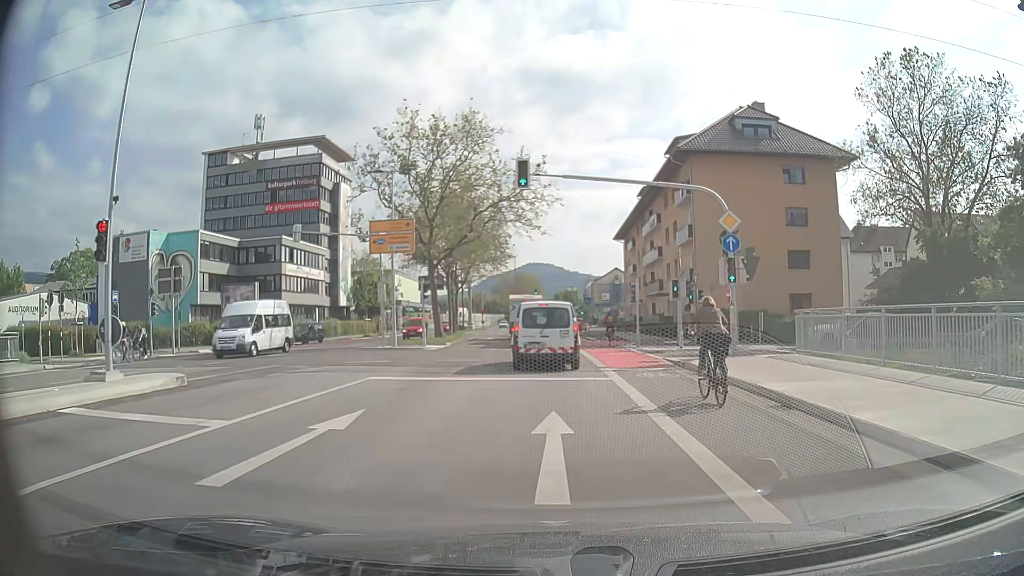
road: secondary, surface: asphalt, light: Day
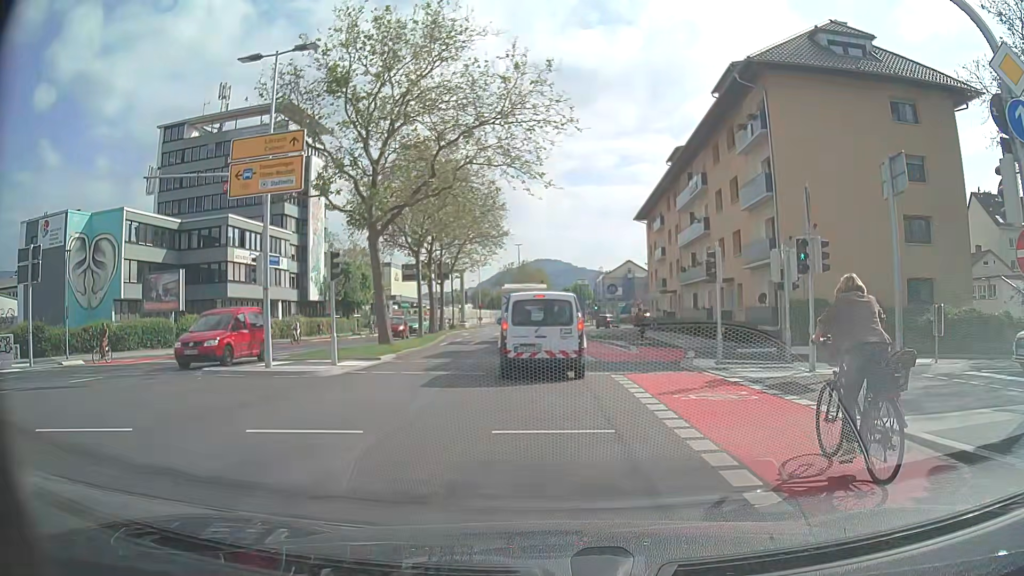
(-0.1, +14.1) m; 0°
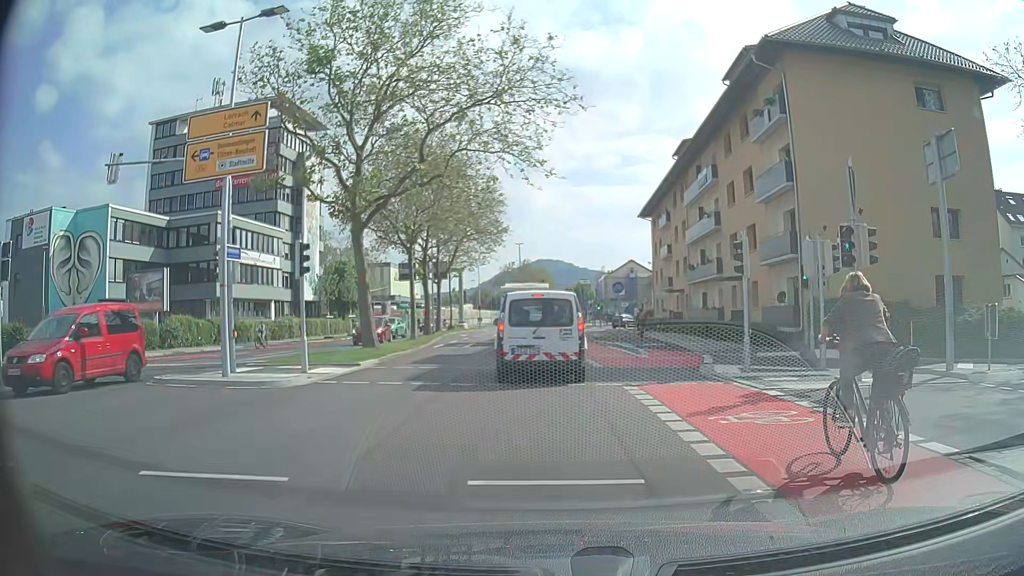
(0.0, +2.3) m; 0°
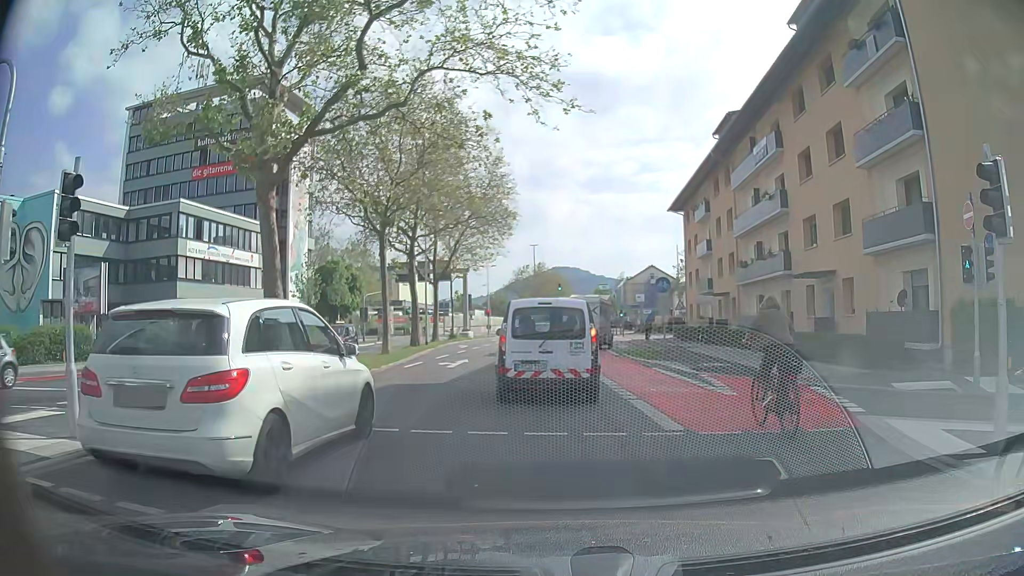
(-0.1, +8.9) m; -2°
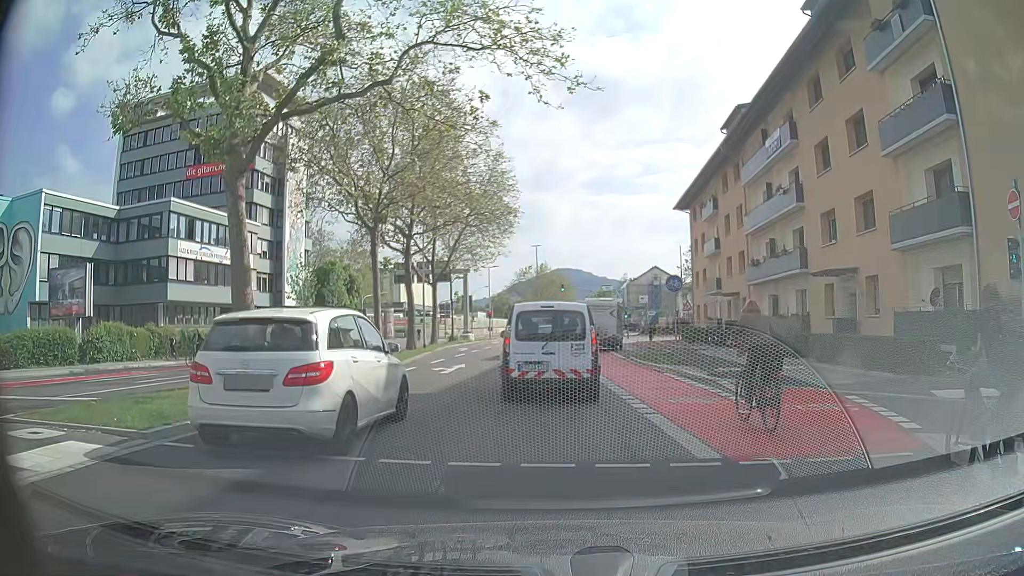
(0.0, +1.8) m; -1°
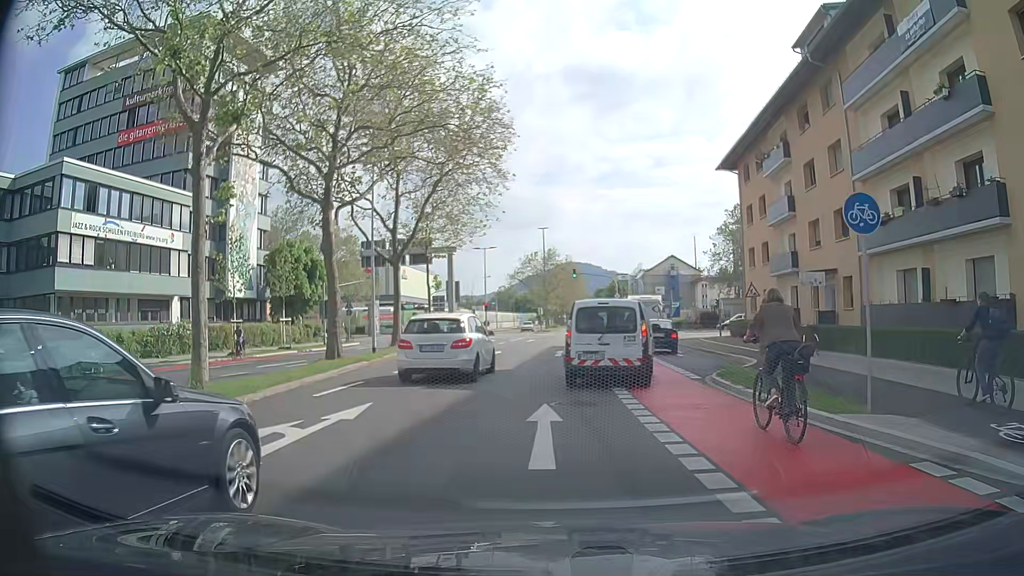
(+0.2, +13.9) m; -1°
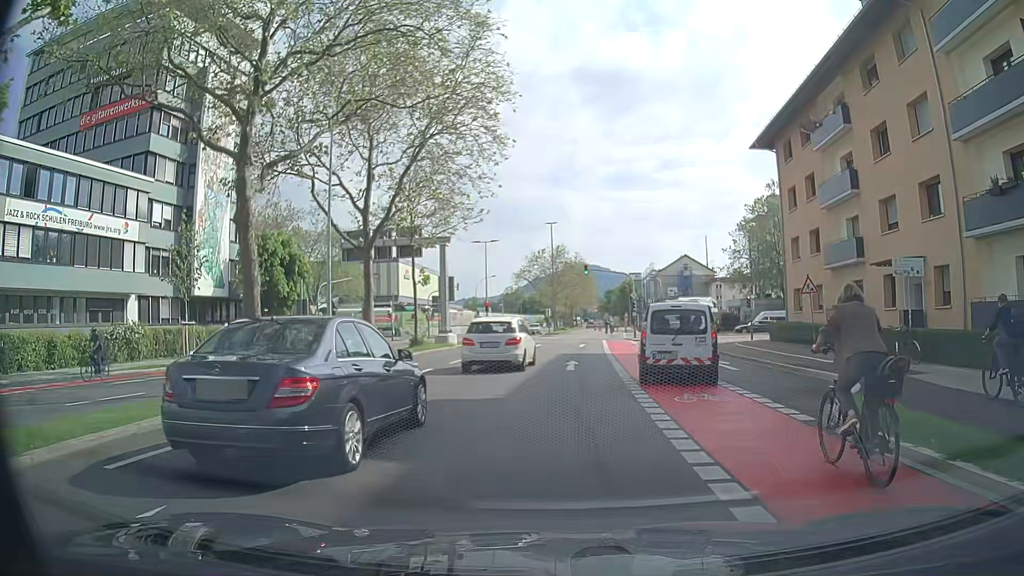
(+0.1, +6.9) m; -1°
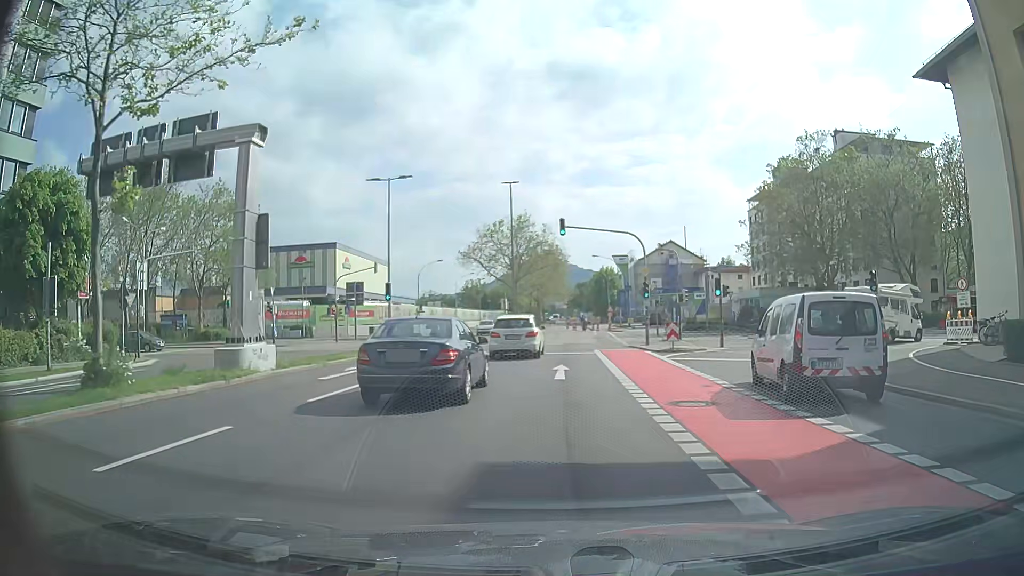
(+1.0, +24.4) m; +4°
(0, +10) (-1, +20) (-1, +30) (-1, +40) (-1, +50) (-1, +60) (-1, +70) (-1, +80) (-1, +90) (-1, +100) m
